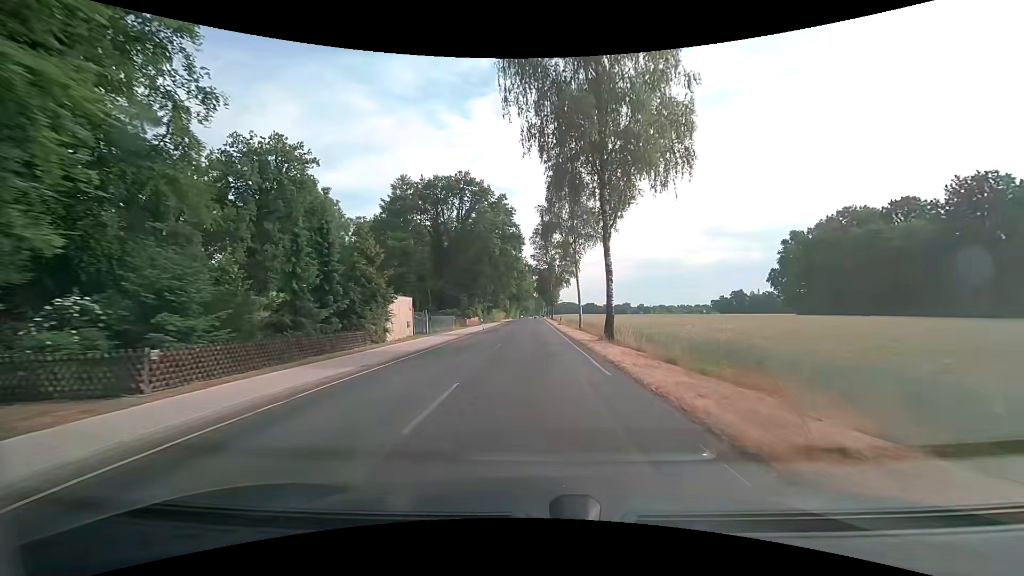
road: secondary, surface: asphalt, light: Day
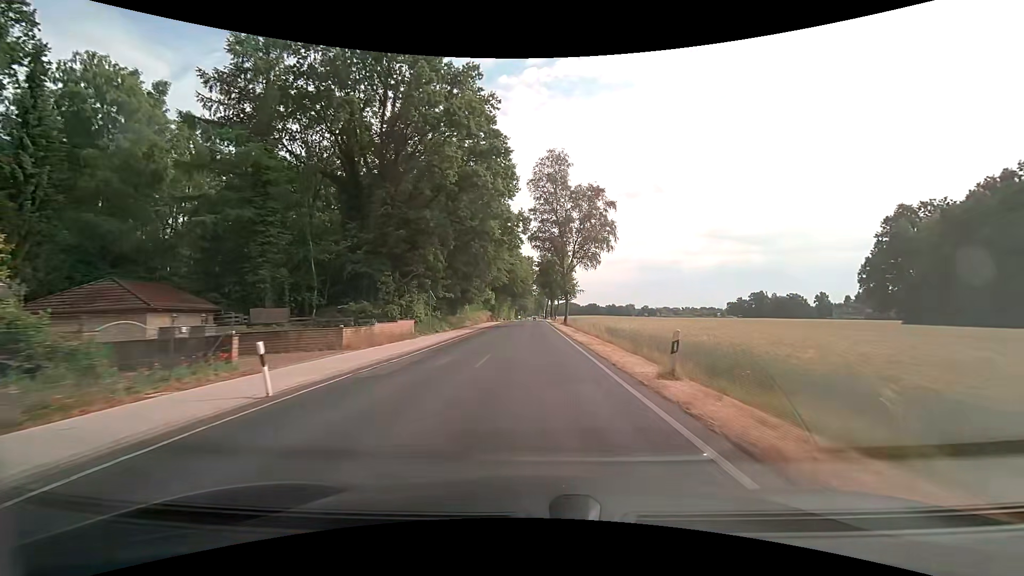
(-0.3, +41.8) m; 0°
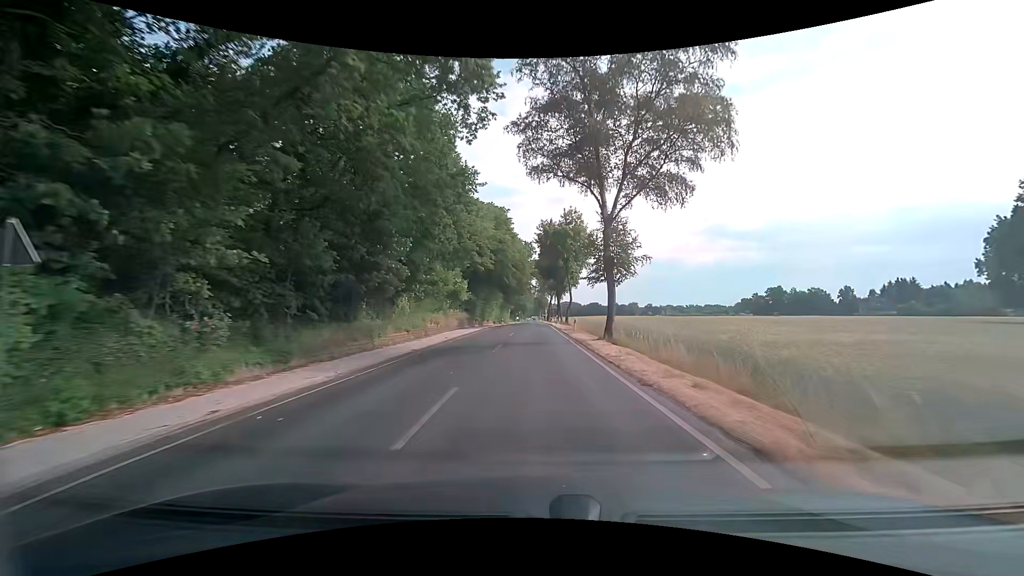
(+0.1, +31.1) m; 0°
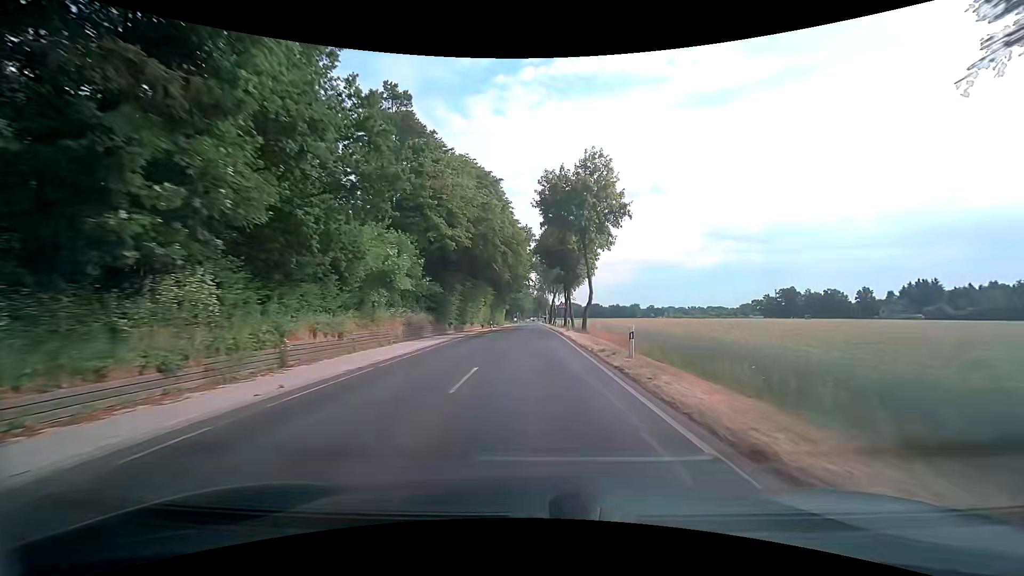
(-0.1, +20.6) m; 0°
(0, +10) (0, +20) (0, +30) (0, +40) (0, +50) (0, +60) (0, +70) (0, +80) (0, +90) (0, +100) m
